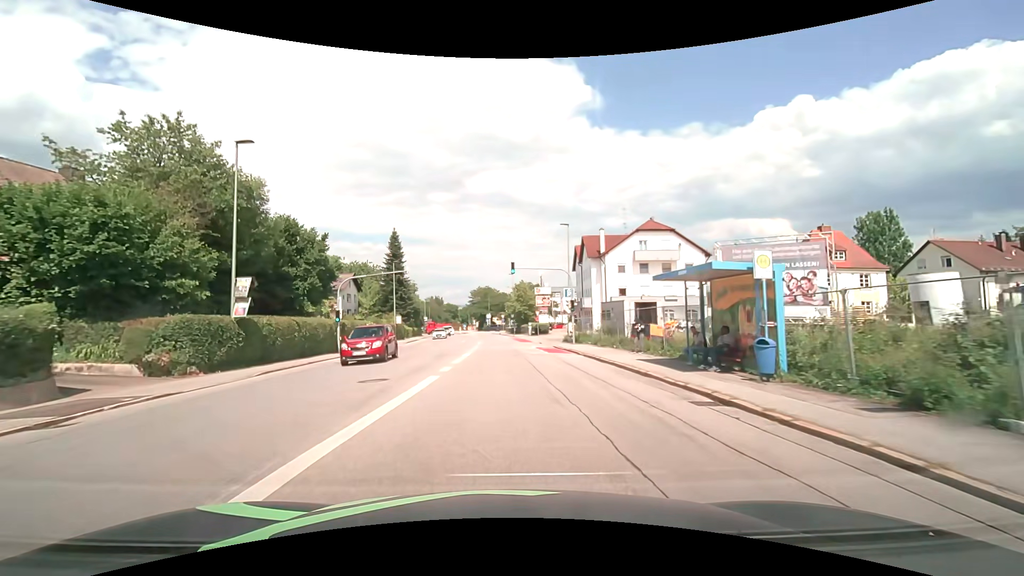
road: tertiary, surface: asphalt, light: Day
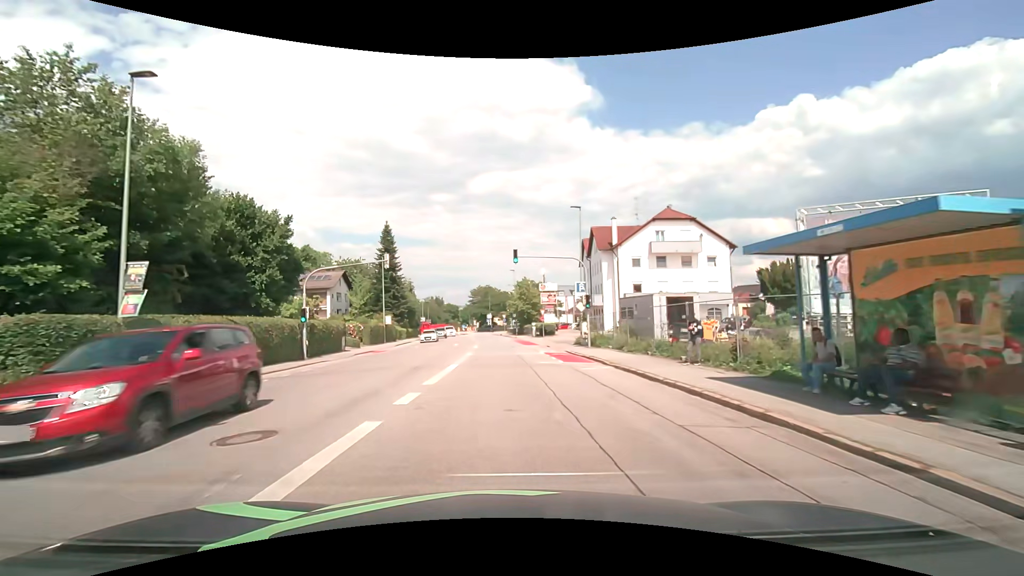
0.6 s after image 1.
(0.0, +6.4) m; 0°
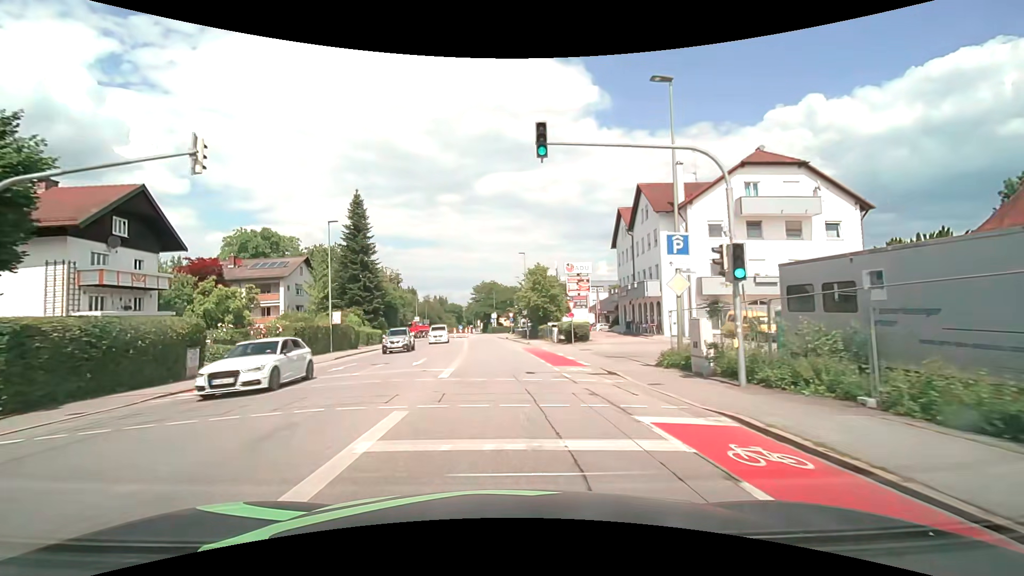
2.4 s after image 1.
(0.0, +19.6) m; -1°
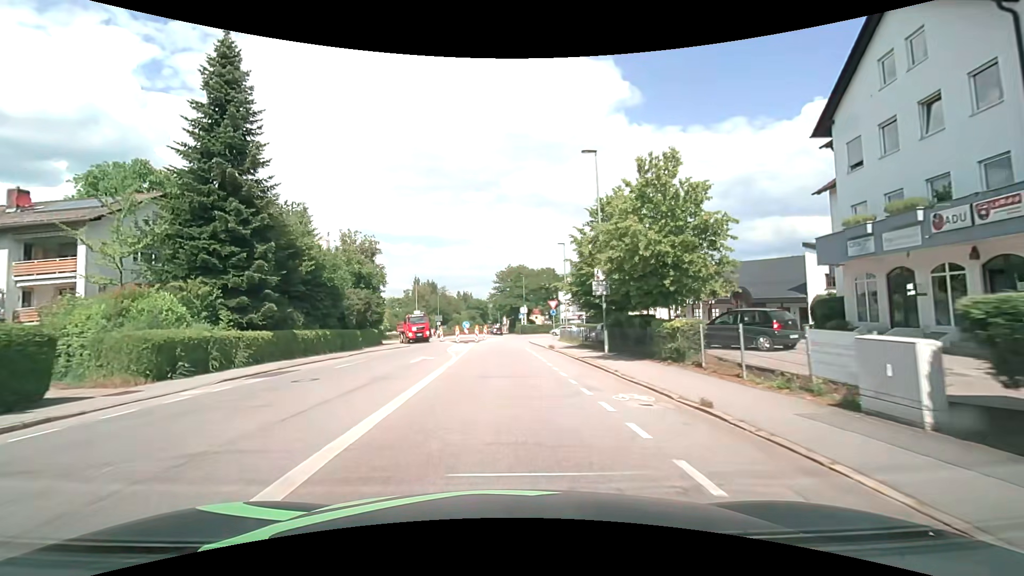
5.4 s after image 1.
(-0.8, +34.1) m; -3°
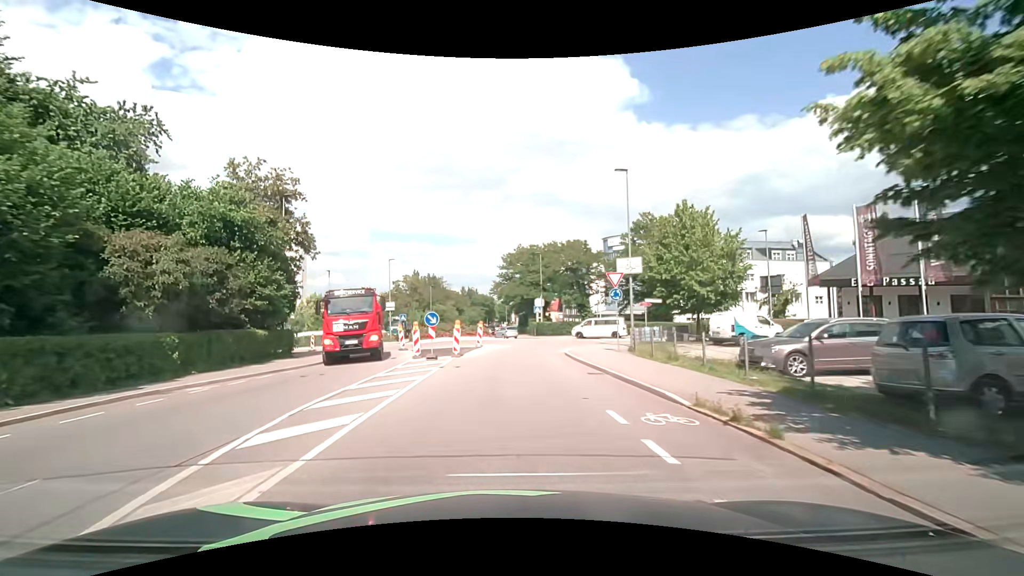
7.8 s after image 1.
(-0.3, +25.0) m; -1°
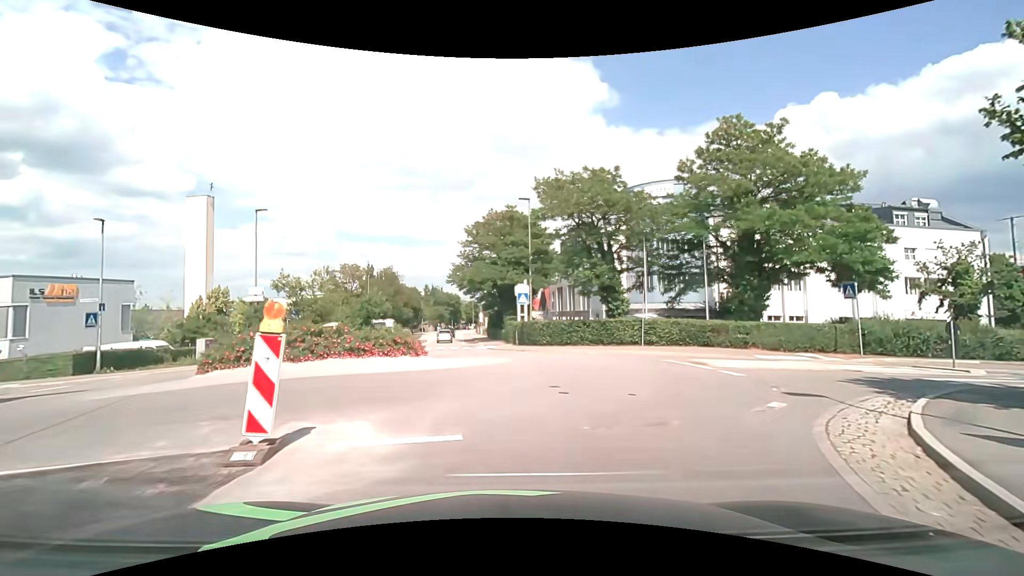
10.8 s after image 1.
(+0.2, +26.0) m; +3°
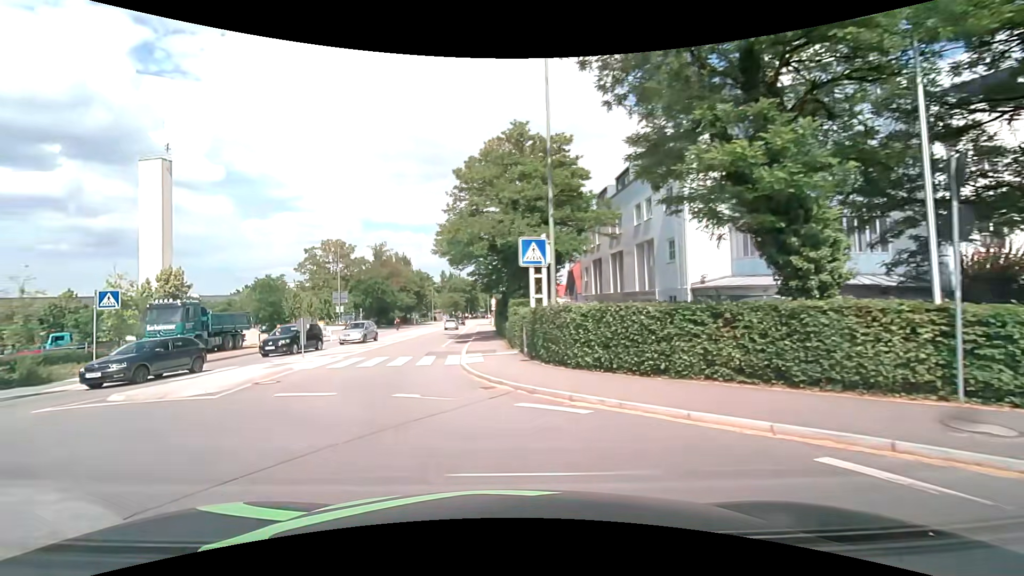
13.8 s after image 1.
(+1.2, +19.4) m; -2°
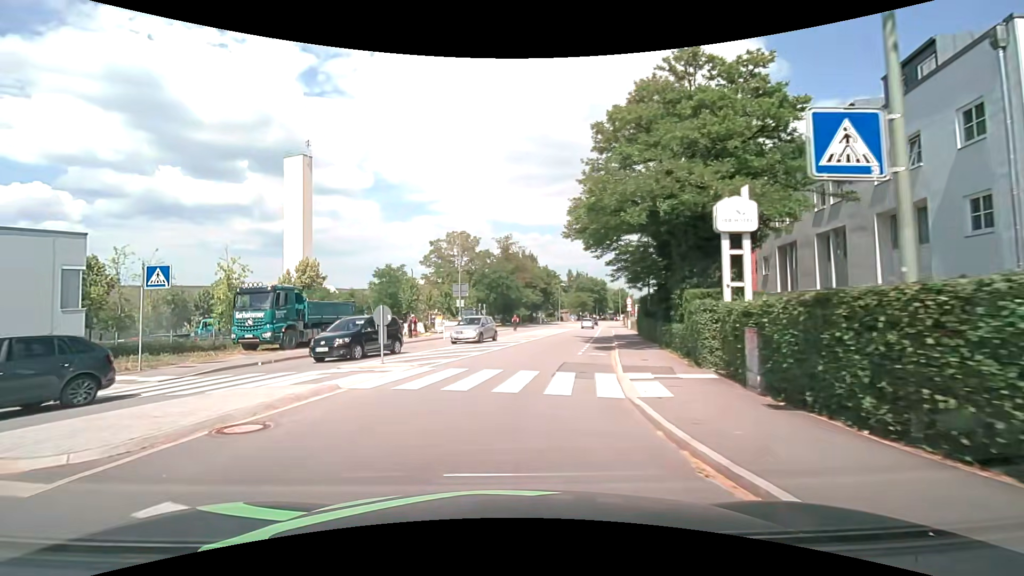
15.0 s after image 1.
(-1.1, +8.3) m; -14°
(0, +10) (+1, +20) (+2, +30) (+4, +40) (+6, +49) (+8, +59) (+10, +69) (+12, +79) (+14, +89) (+16, +98) m
